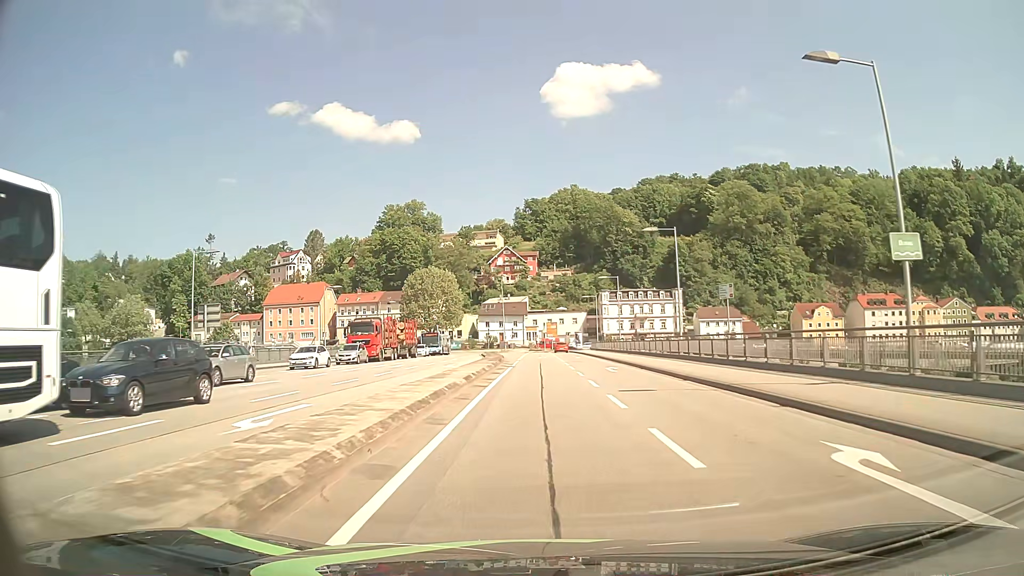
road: primary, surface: asphalt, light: Day
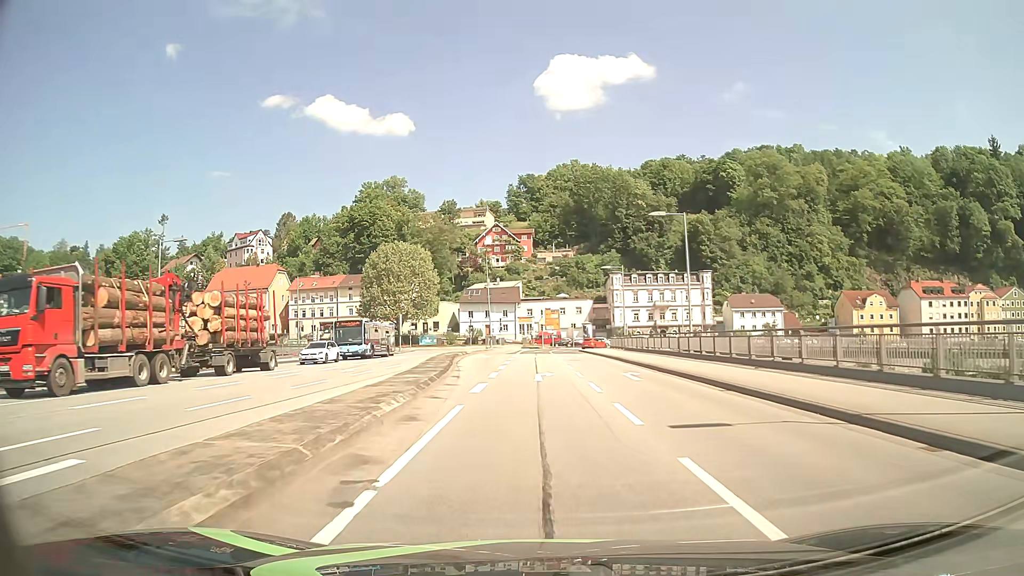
(-0.1, +32.7) m; 0°
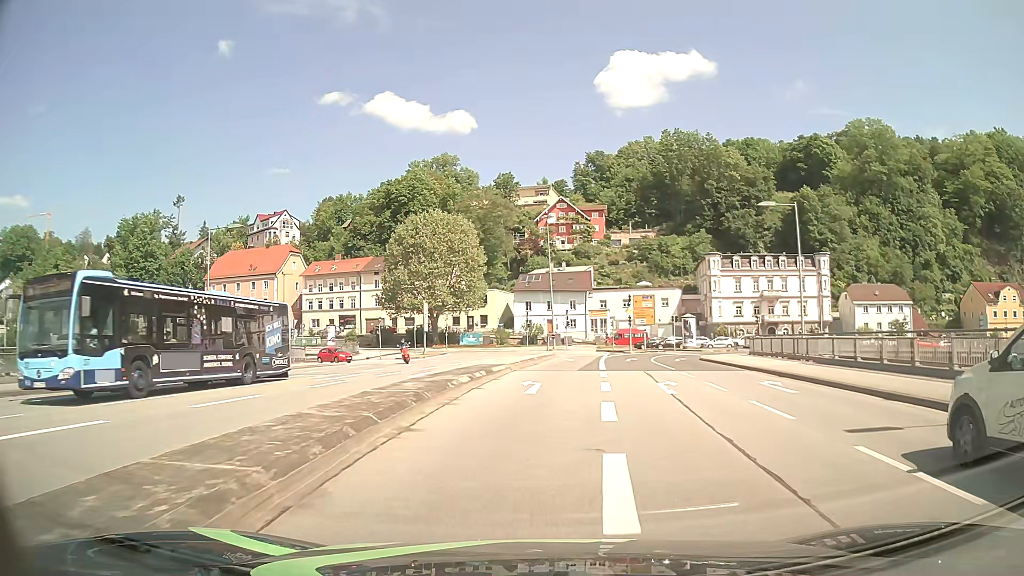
(-1.5, +29.4) m; -6°
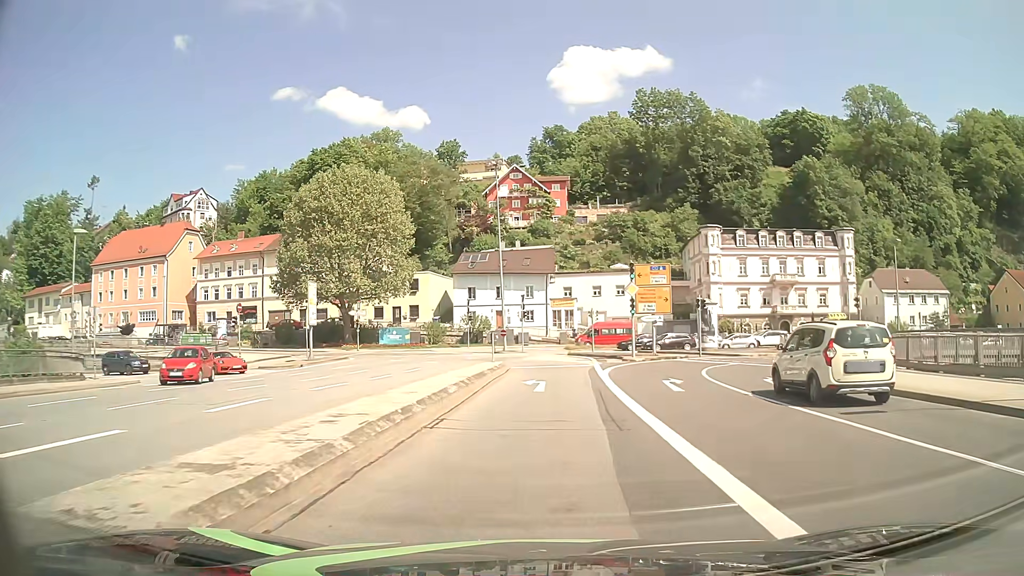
(+0.6, +24.0) m; +4°
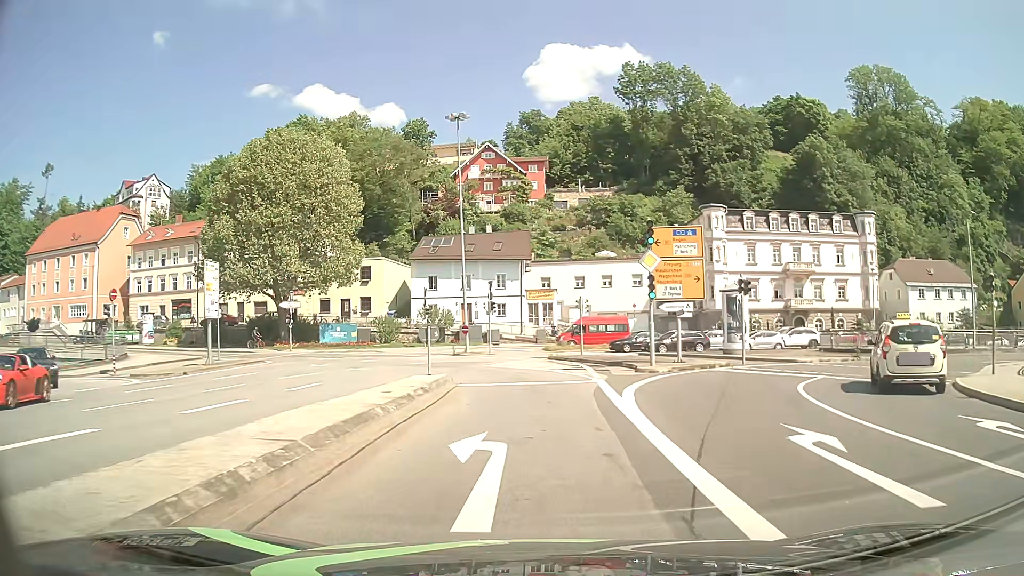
(+0.3, +12.3) m; +2°
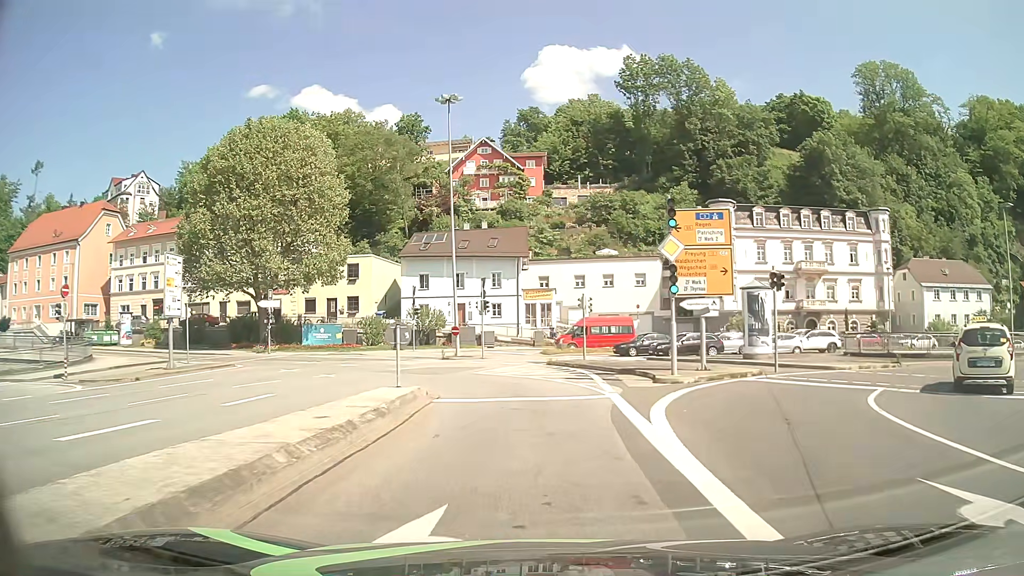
(0.0, +4.0) m; 0°
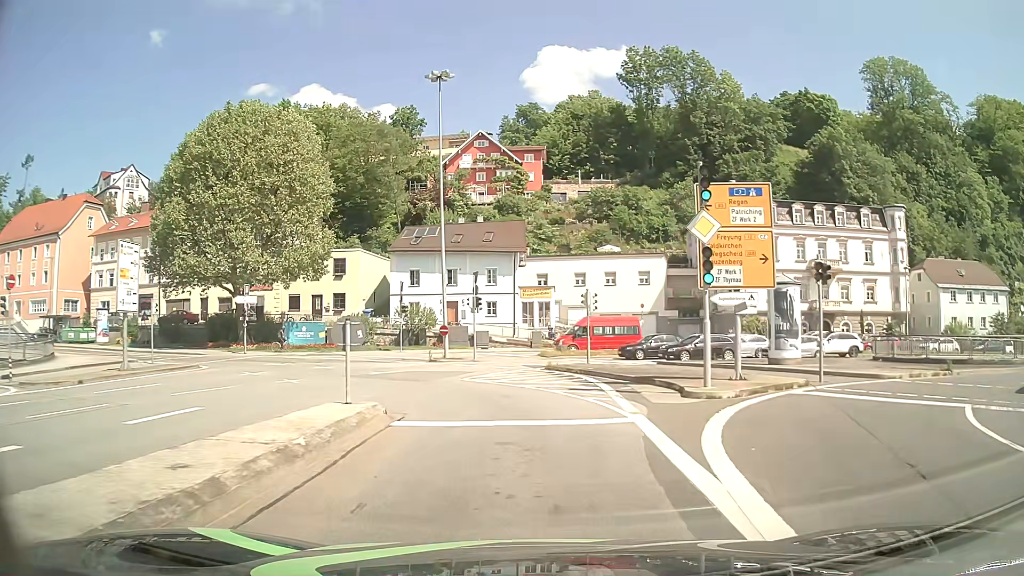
(0.0, +4.0) m; 0°
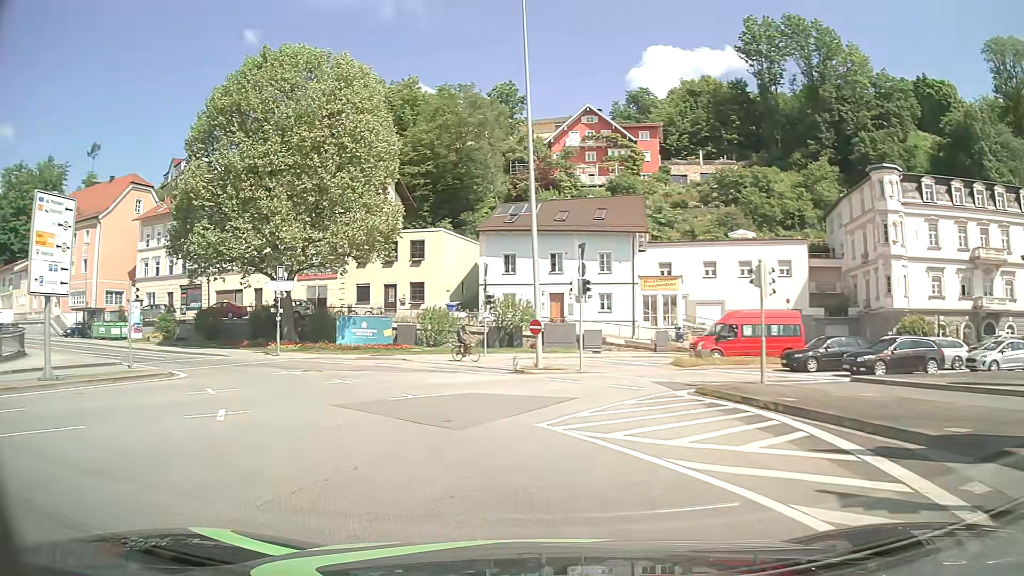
(-0.3, +11.5) m; -8°
(-2, +10) (-7, +19) (-14, +26) (-22, +31) (-31, +35) (-41, +38) (-50, +42) (-60, +45) (-69, +48) (-78, +52) m
